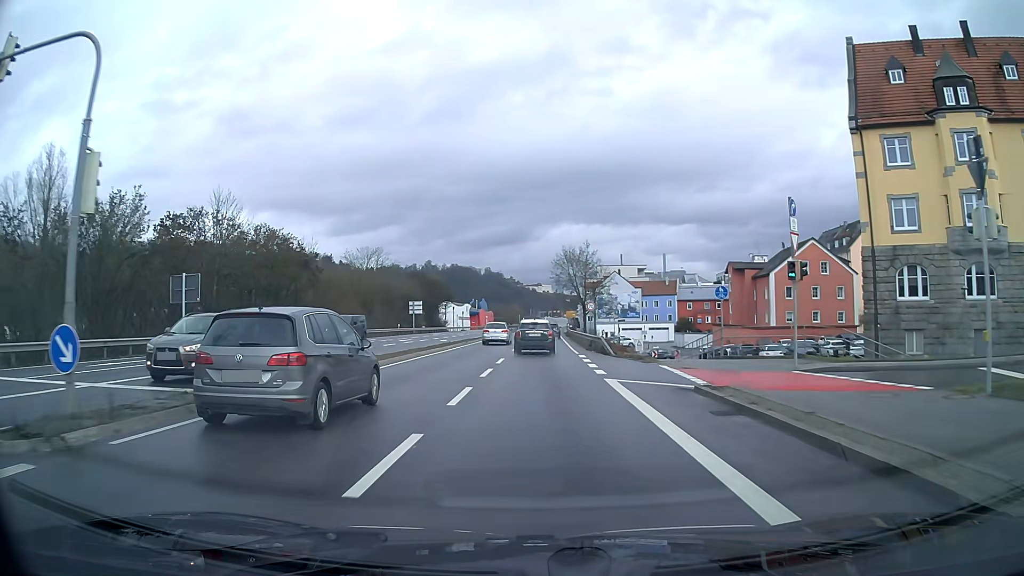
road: primary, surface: asphalt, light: Day
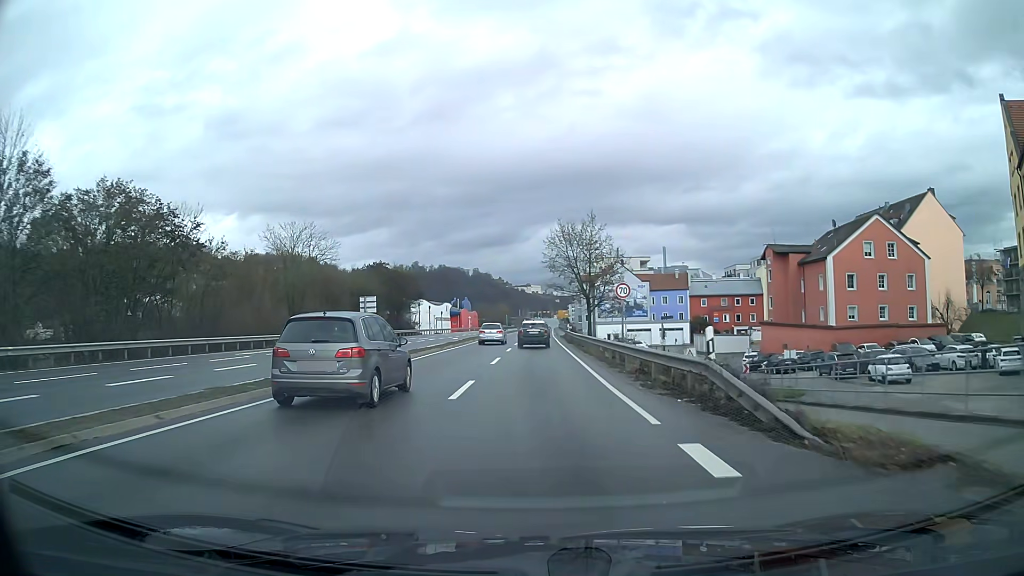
(+0.1, +22.4) m; +1°
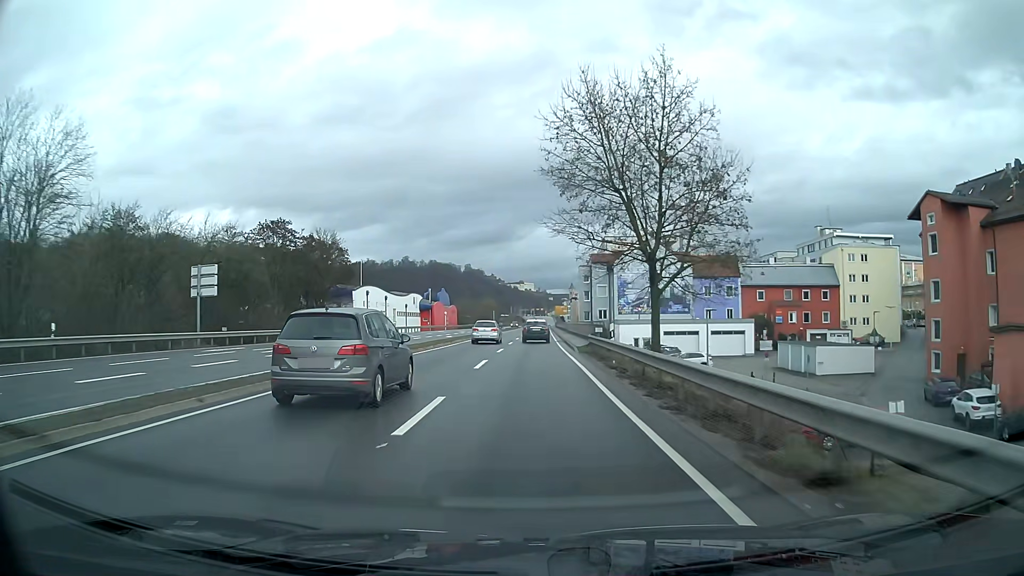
(+0.2, +37.4) m; 0°
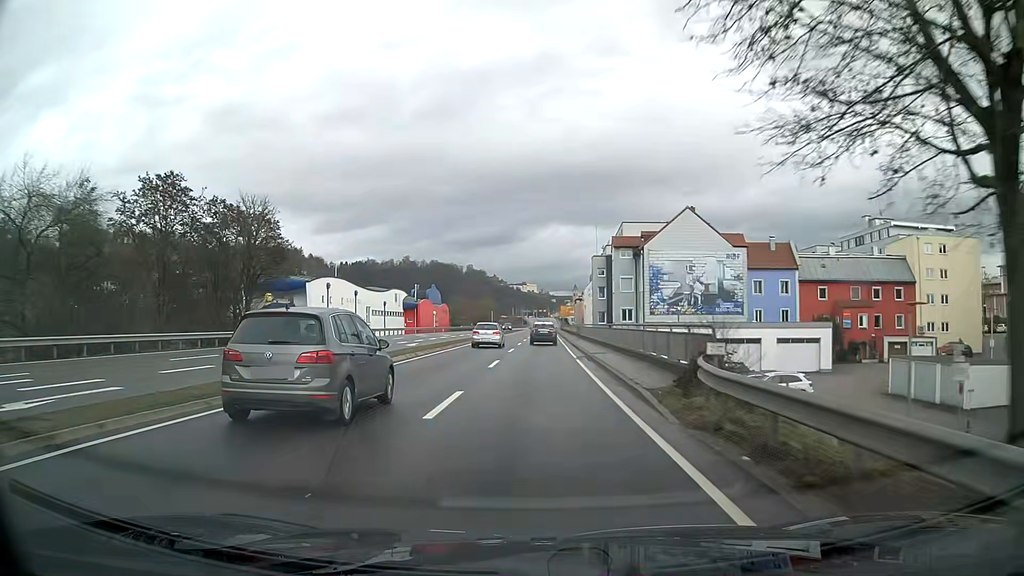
(0.0, +20.4) m; 0°
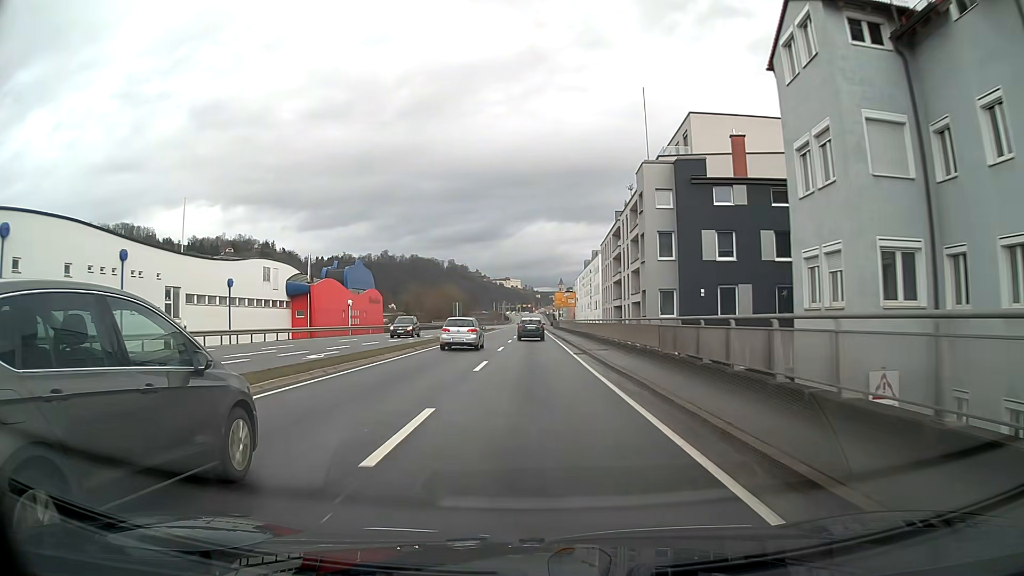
(+0.6, +51.7) m; +1°
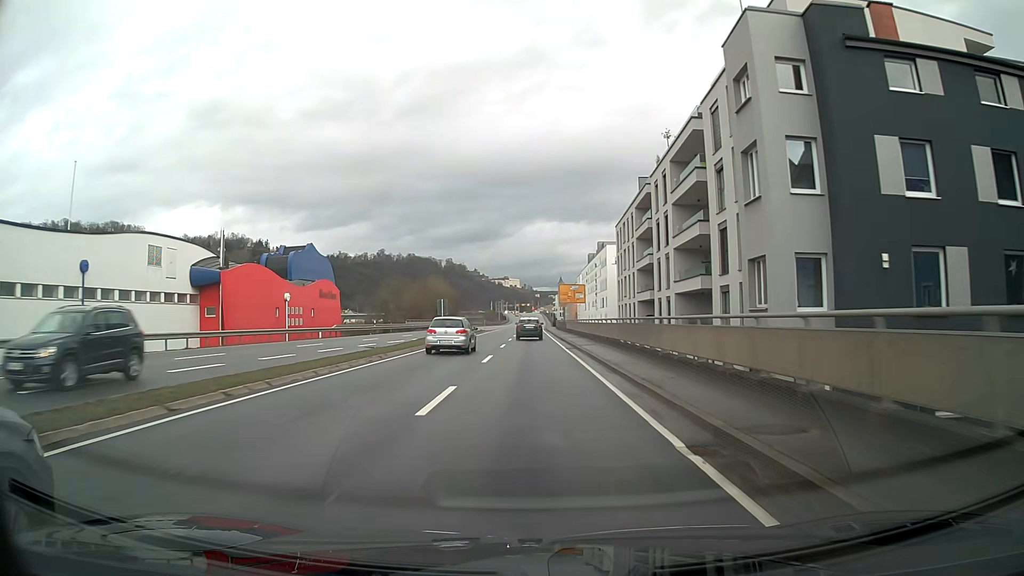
(0.0, +20.7) m; 0°
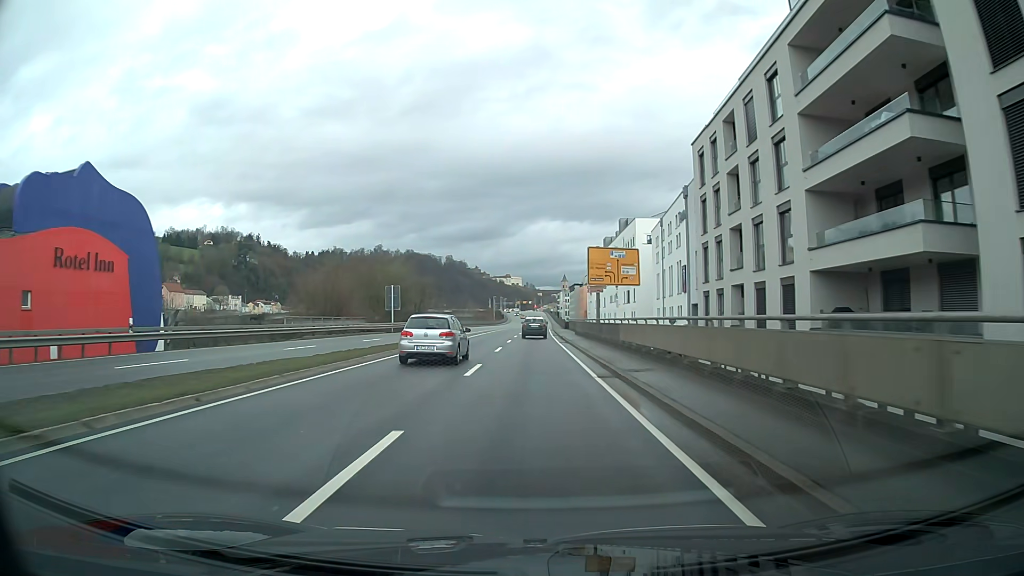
(-0.1, +41.6) m; 0°
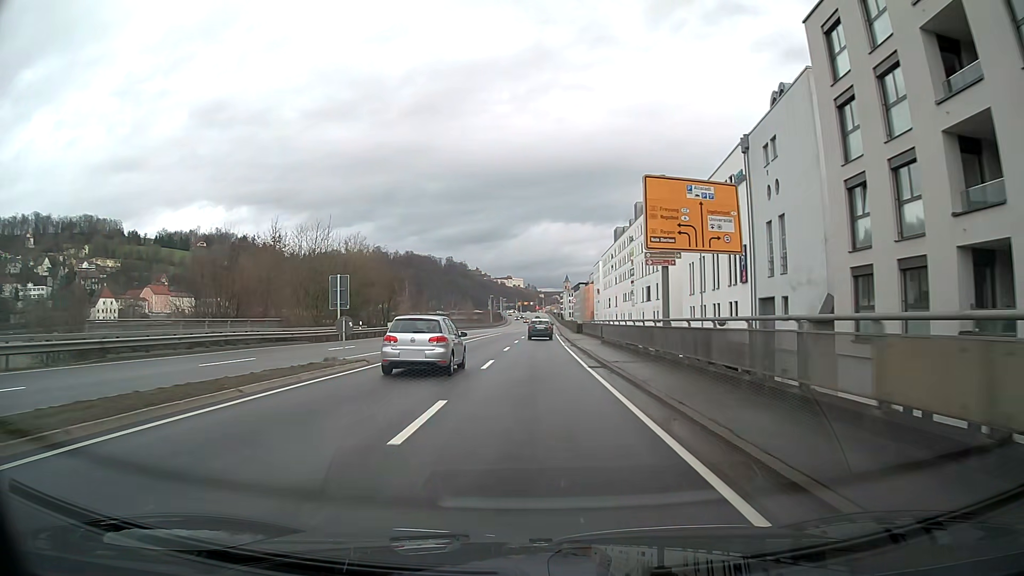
(0.0, +20.8) m; 0°
